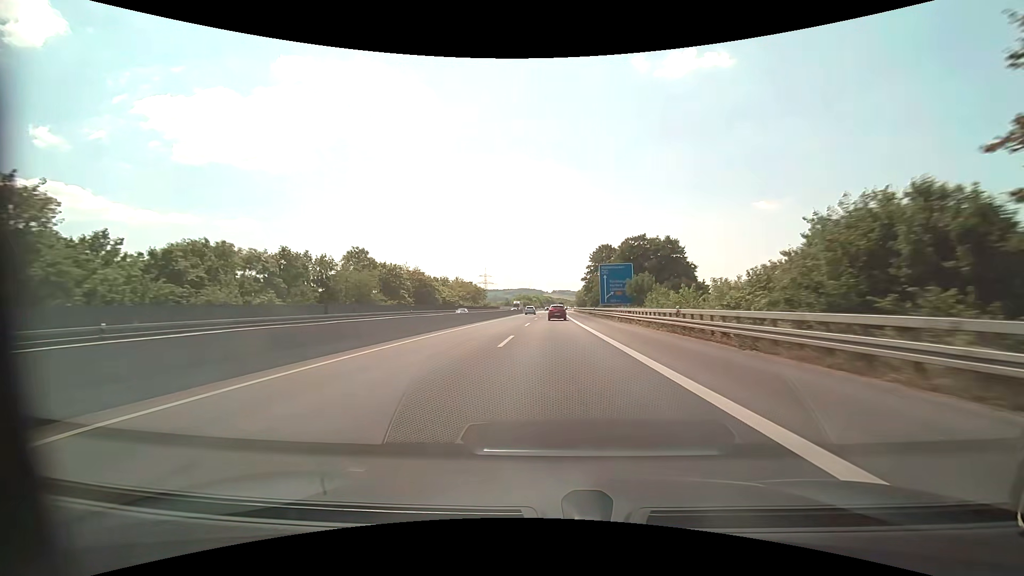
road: motorway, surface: asphalt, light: Day
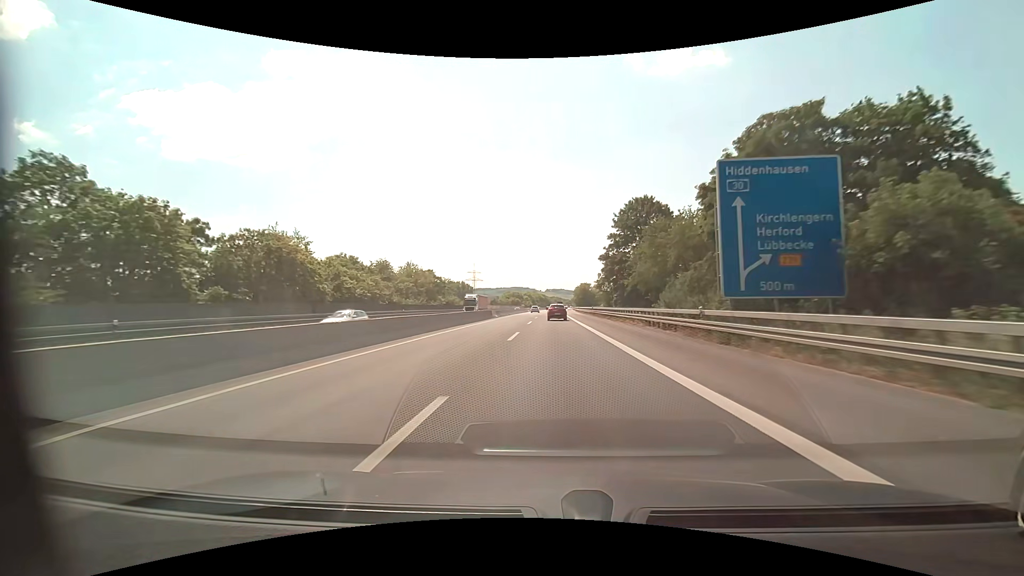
(+0.3, +51.1) m; +1°
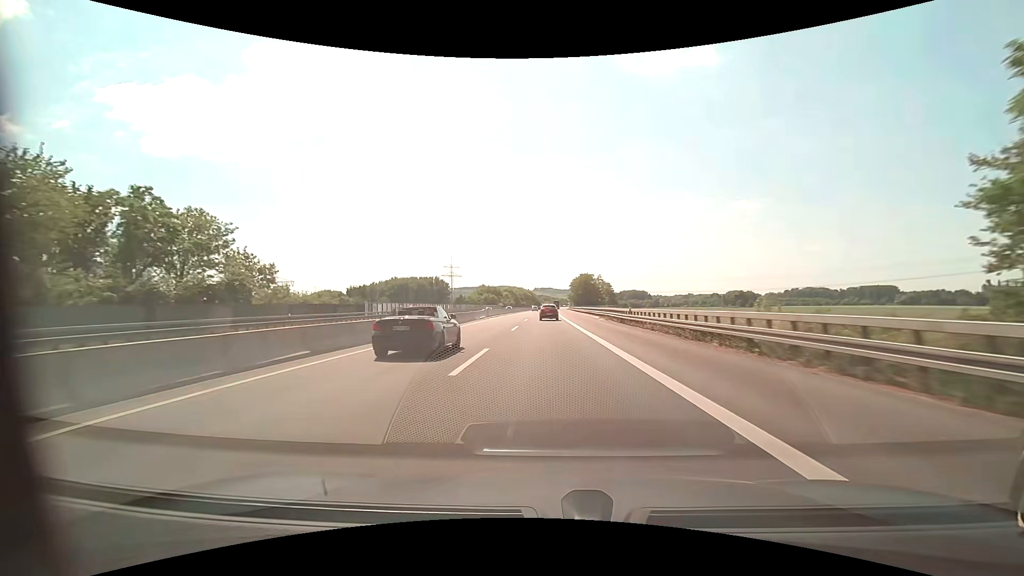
(+0.9, +81.8) m; +1°
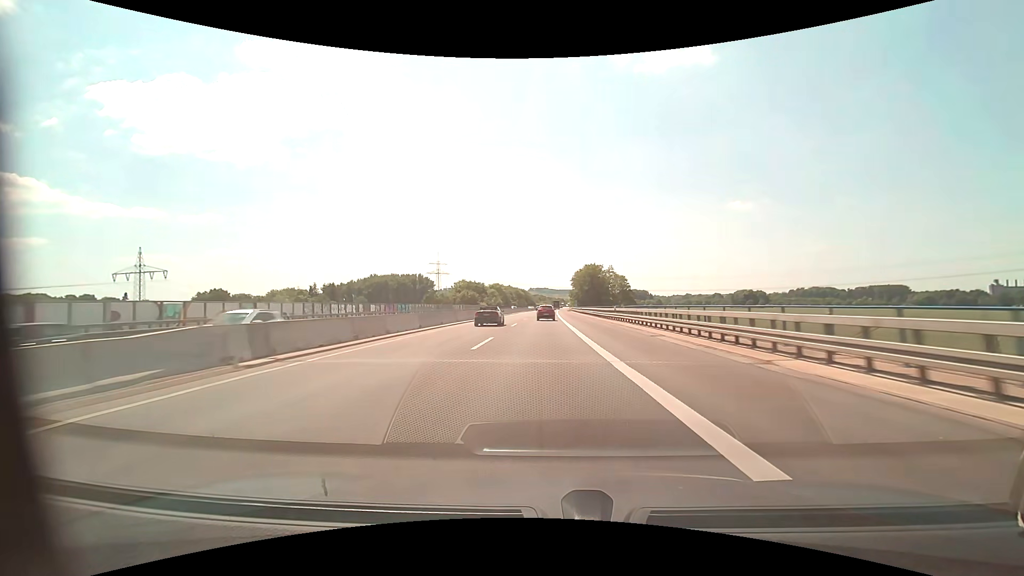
(+0.2, +48.3) m; 0°
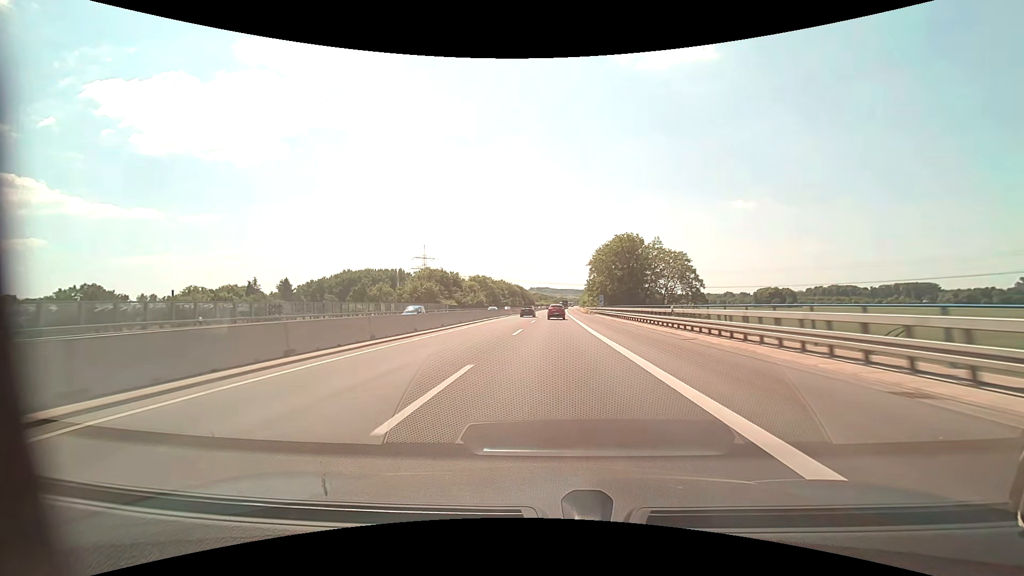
(-0.3, +64.5) m; 0°
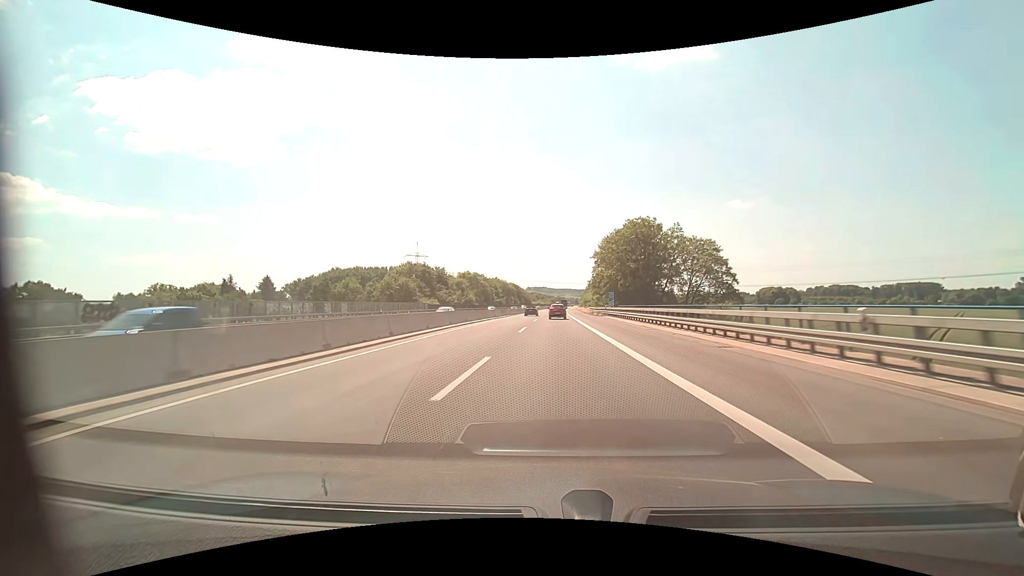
(0.0, +16.3) m; 0°
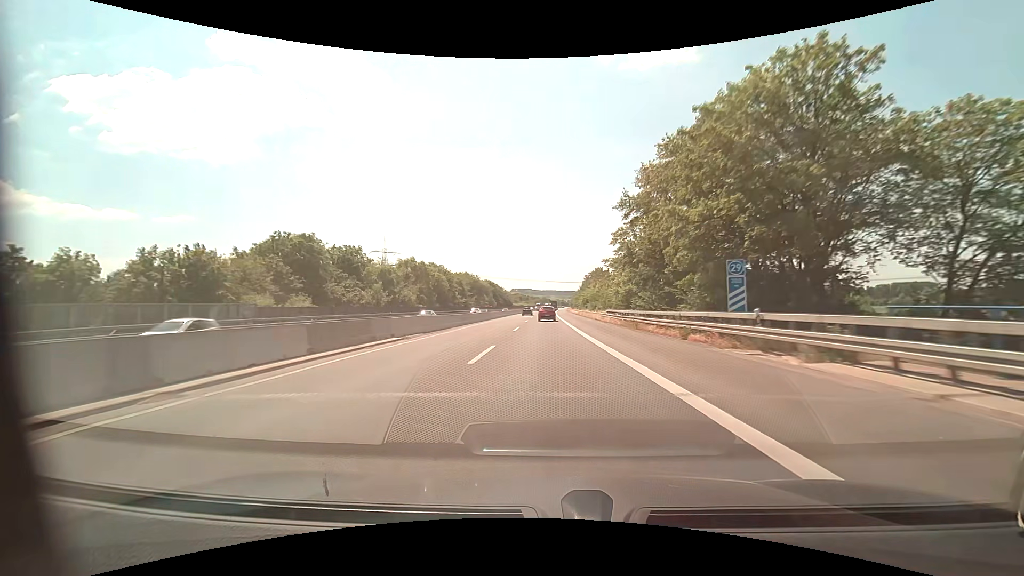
(+0.9, +49.4) m; +2°
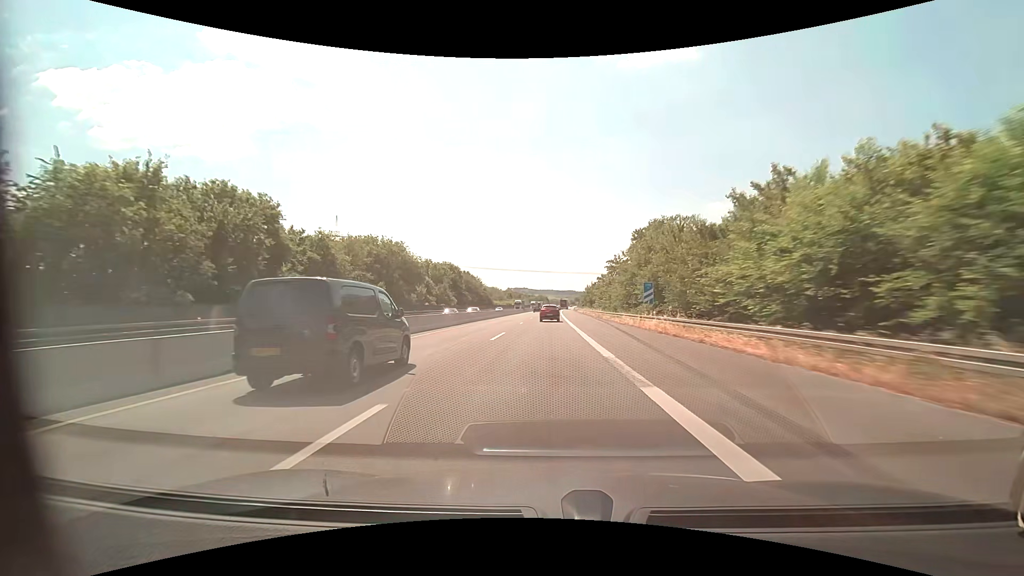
(+0.3, +86.5) m; 0°
(0, +10) (0, +20) (0, +30) (0, +40) (0, +50) (0, +60) (+1, +70) (+1, +80) (+1, +90) (+1, +100) m
